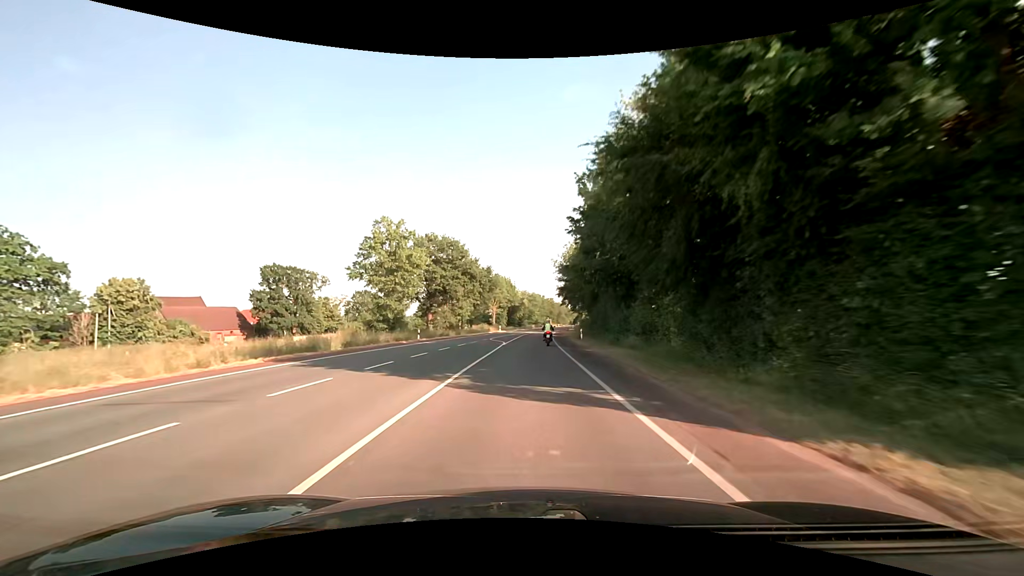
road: secondary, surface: asphalt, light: Day
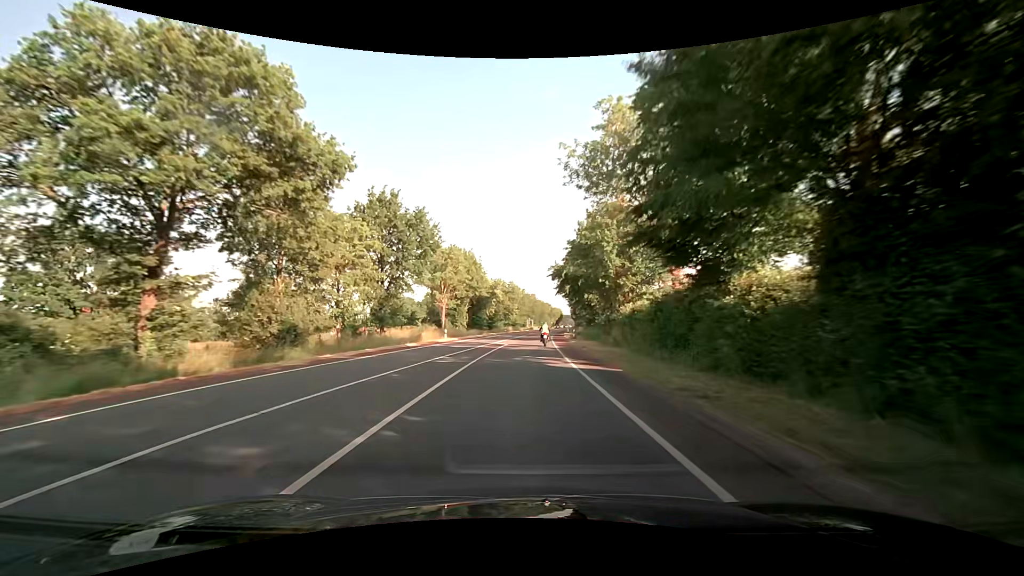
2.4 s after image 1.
(+0.8, +45.4) m; +2°
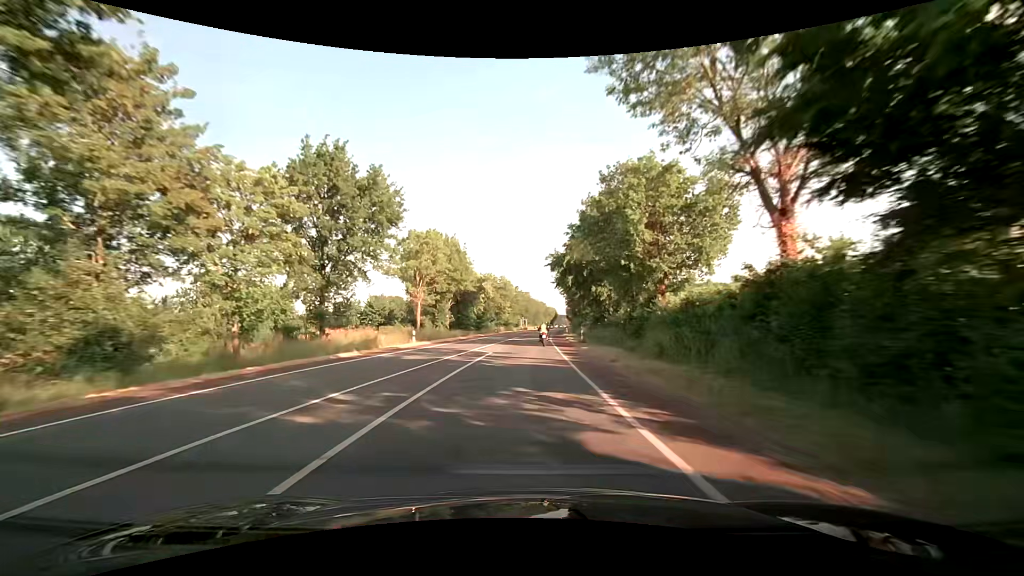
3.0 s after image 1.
(+0.1, +11.6) m; +1°
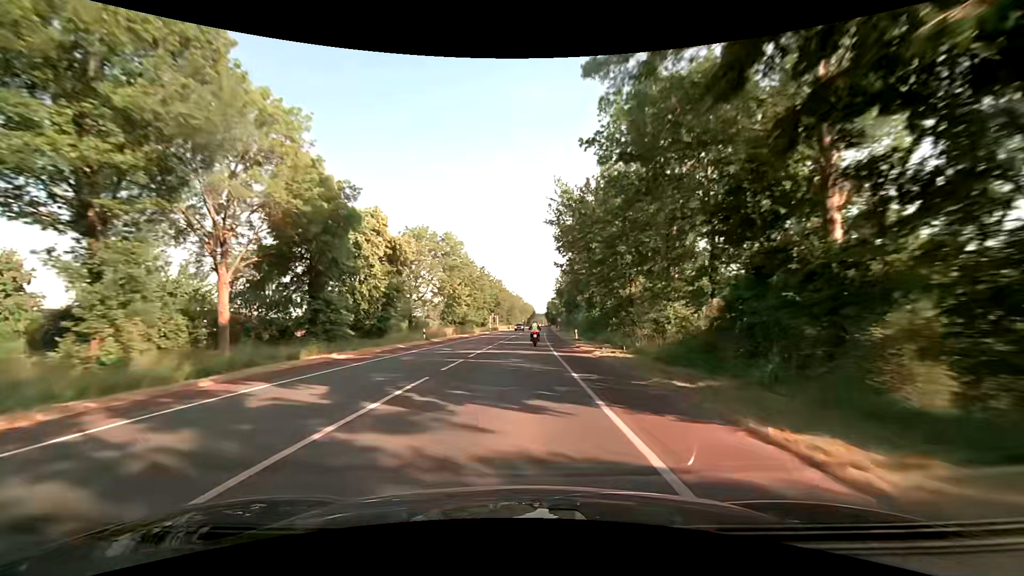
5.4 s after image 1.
(+1.0, +46.4) m; +3°
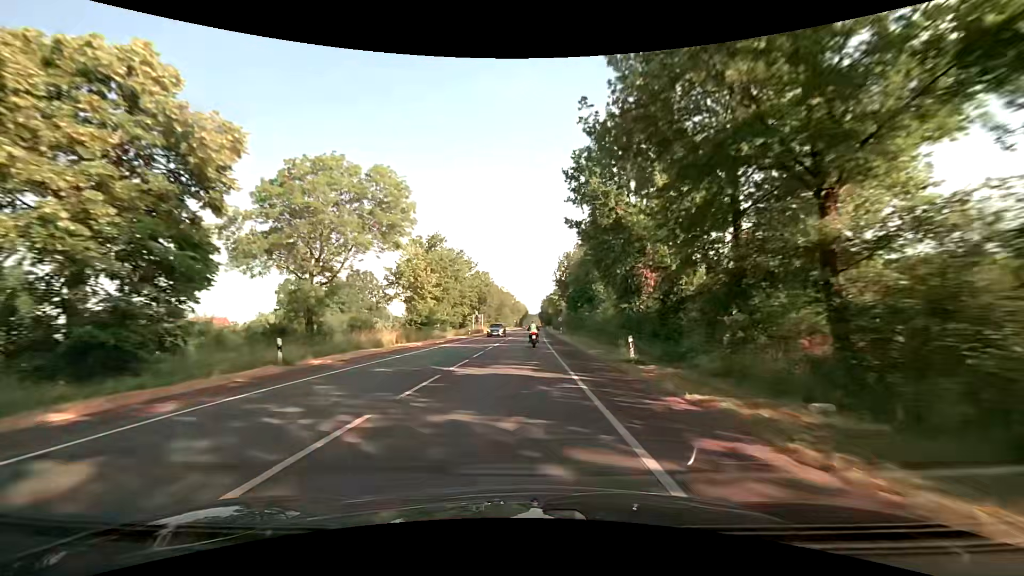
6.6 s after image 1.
(+0.2, +22.9) m; +1°
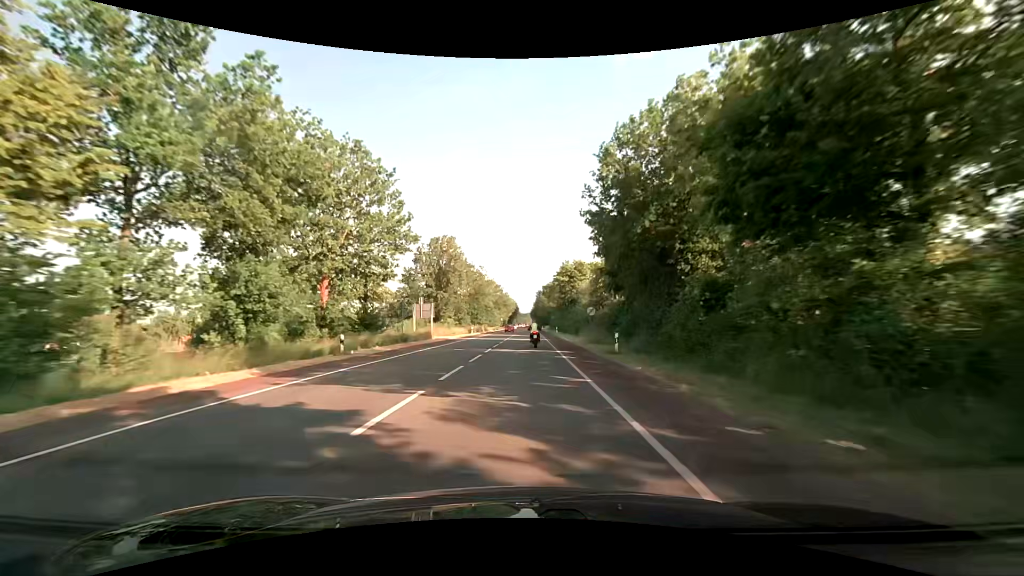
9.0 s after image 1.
(+0.6, +45.0) m; +1°
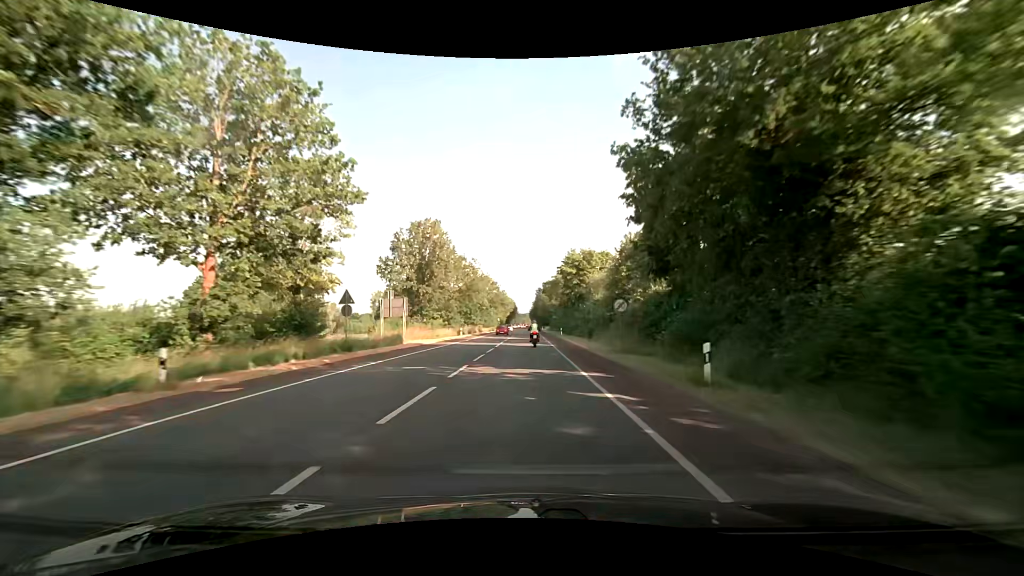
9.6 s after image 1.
(0.0, +11.2) m; 0°
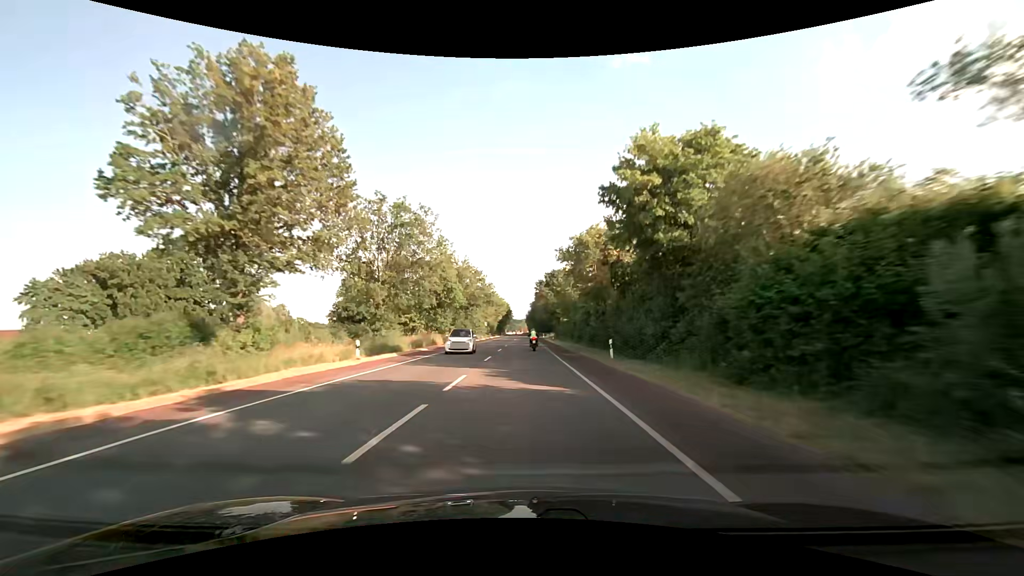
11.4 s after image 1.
(+0.3, +37.9) m; +1°
(0, +10) (0, +20) (0, +30) (0, +40) (0, +50) (0, +60) (0, +70) (0, +80) (0, +90) (0, +100) m
